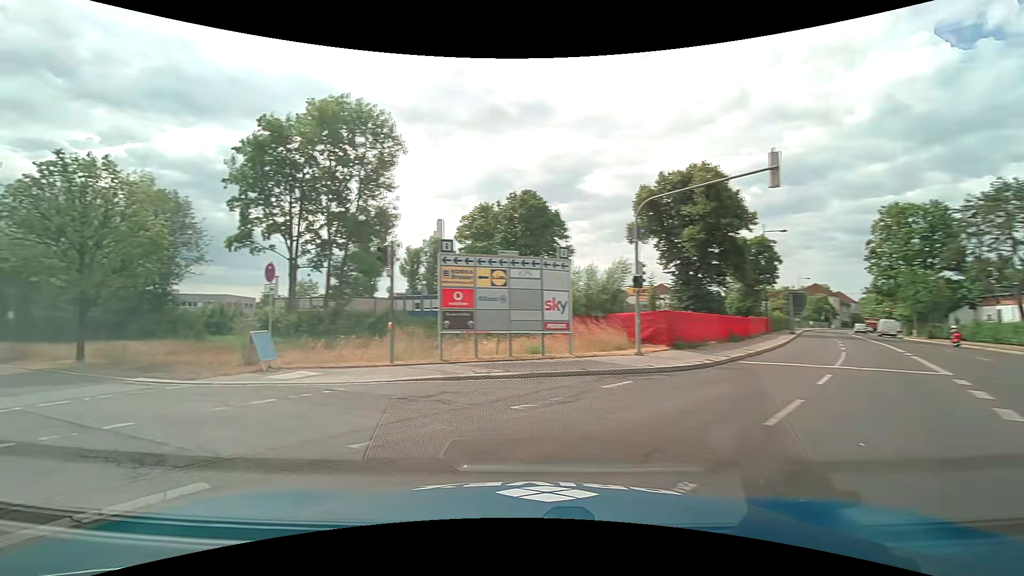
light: Day
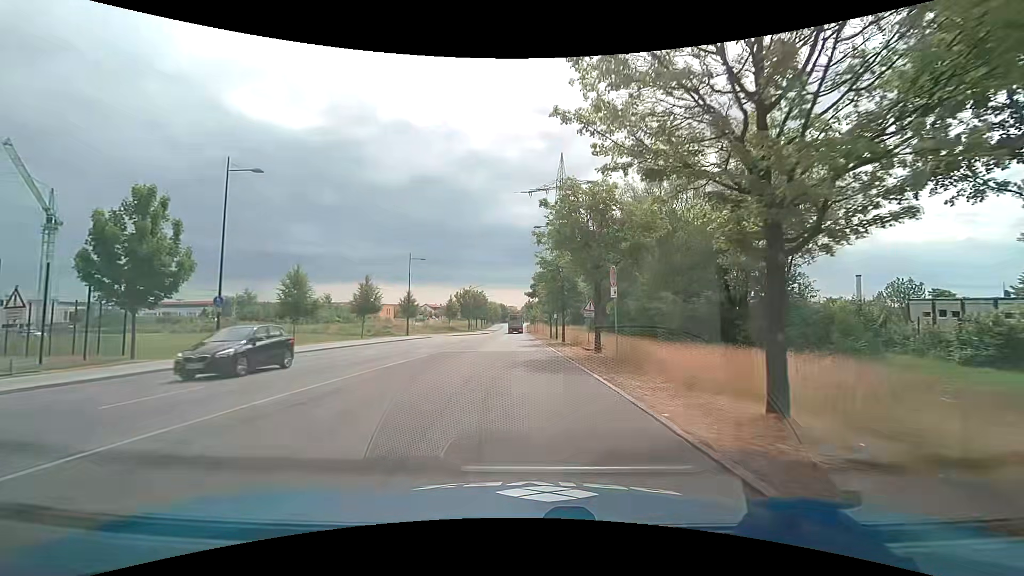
(-13.1, +14.7) m; -56°
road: tertiary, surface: asphalt
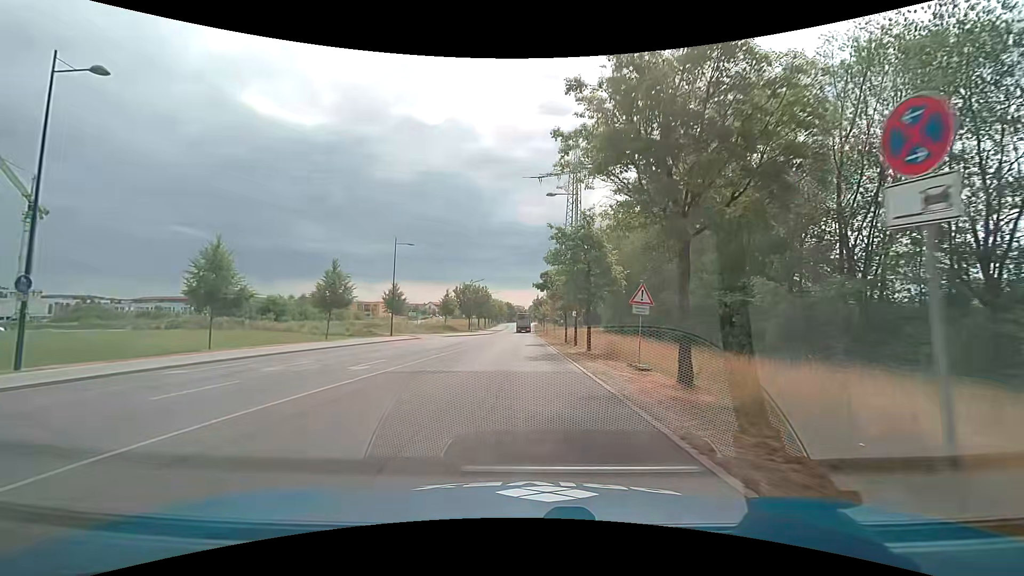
(0.0, +11.5) m; 0°
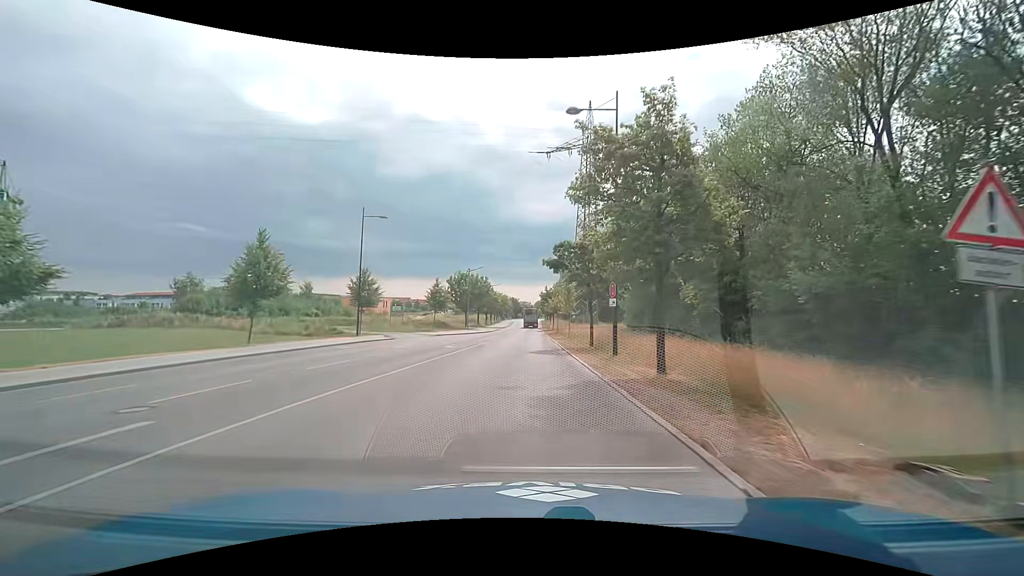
(-0.1, +12.9) m; -1°
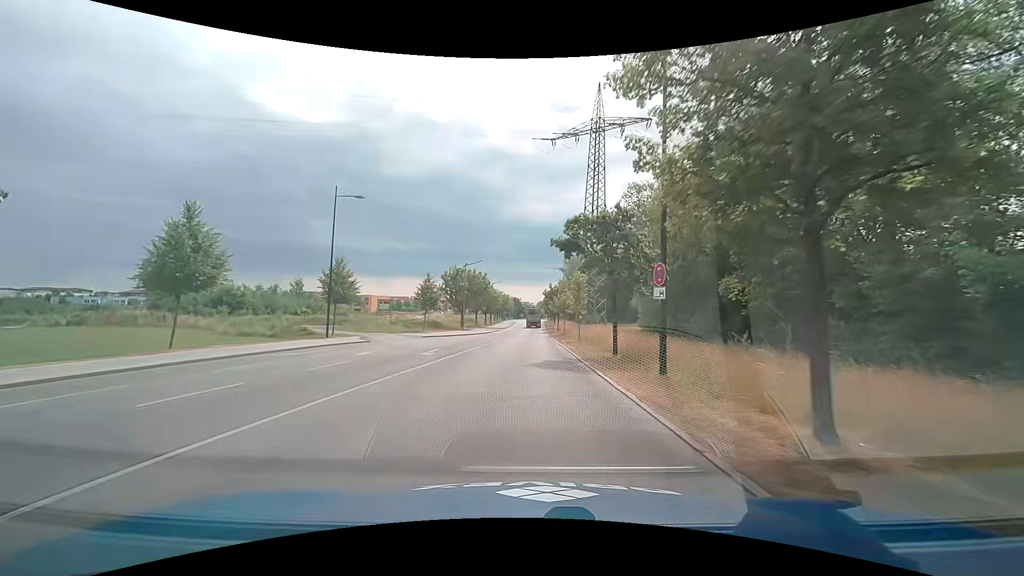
(-0.1, +6.8) m; 0°
(0, +10) (0, +20) (0, +30) (0, +40) (0, +50) (+1, +60) (+1, +70) (+1, +80) (+1, +90) (+1, +100) m
